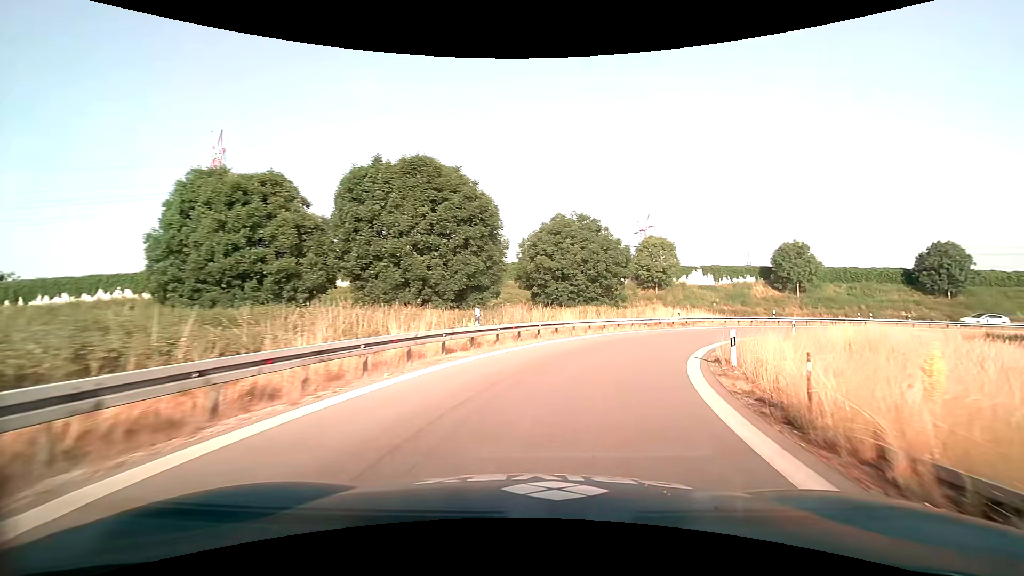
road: motorway_link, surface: asphalt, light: Day
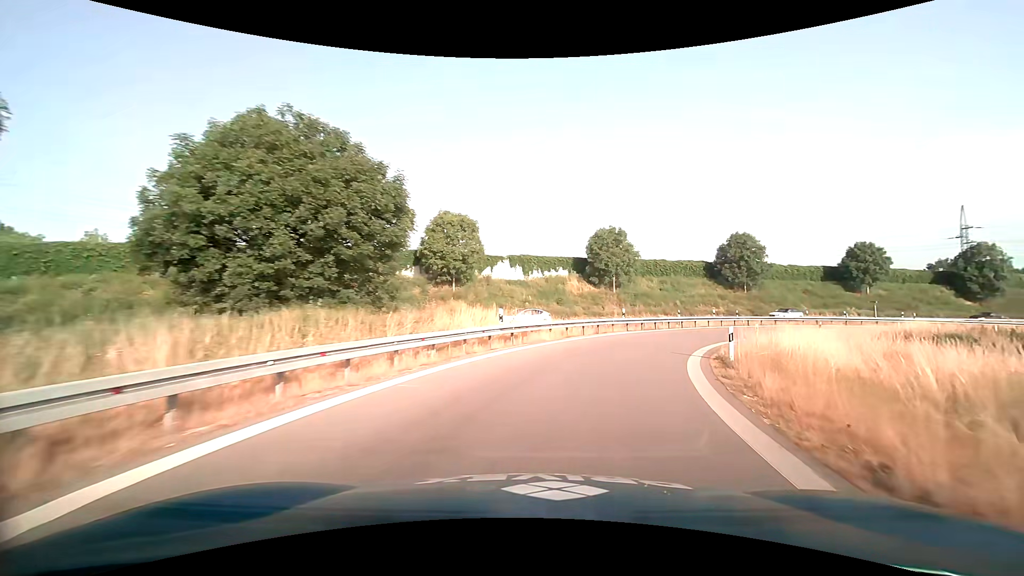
(+4.2, +20.4) m; +23°
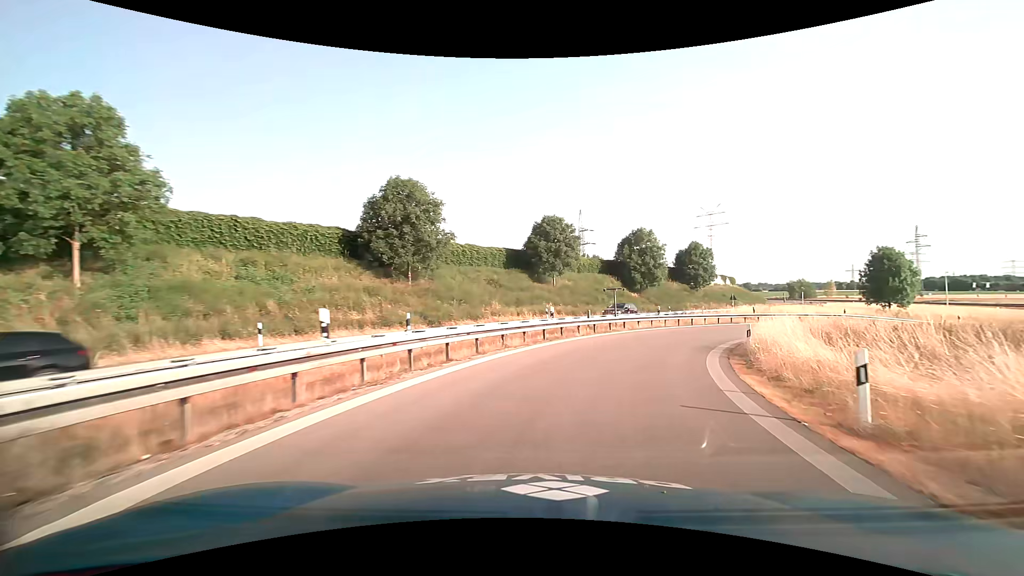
(+11.4, +33.1) m; +38°
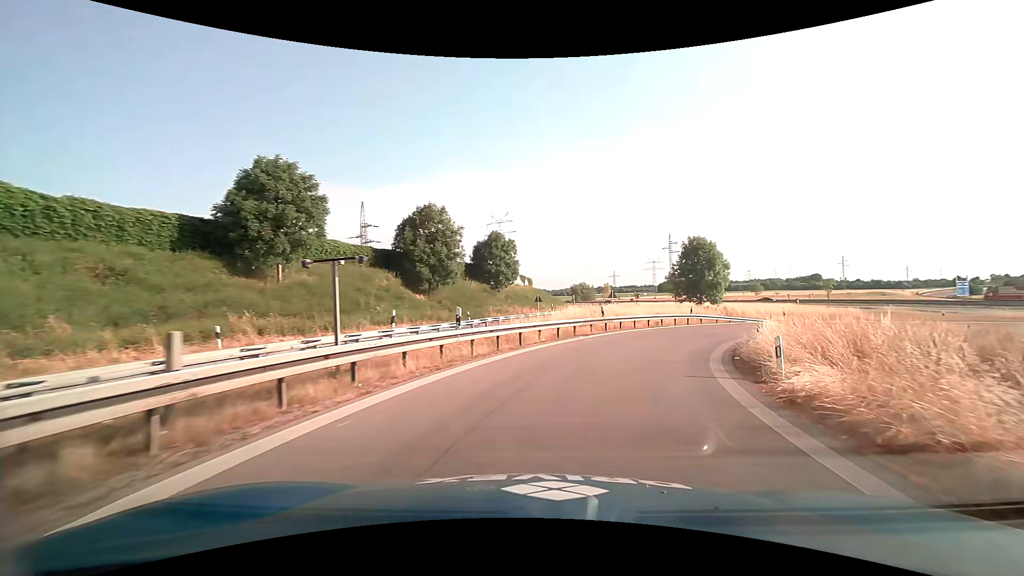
(+4.4, +20.4) m; +23°
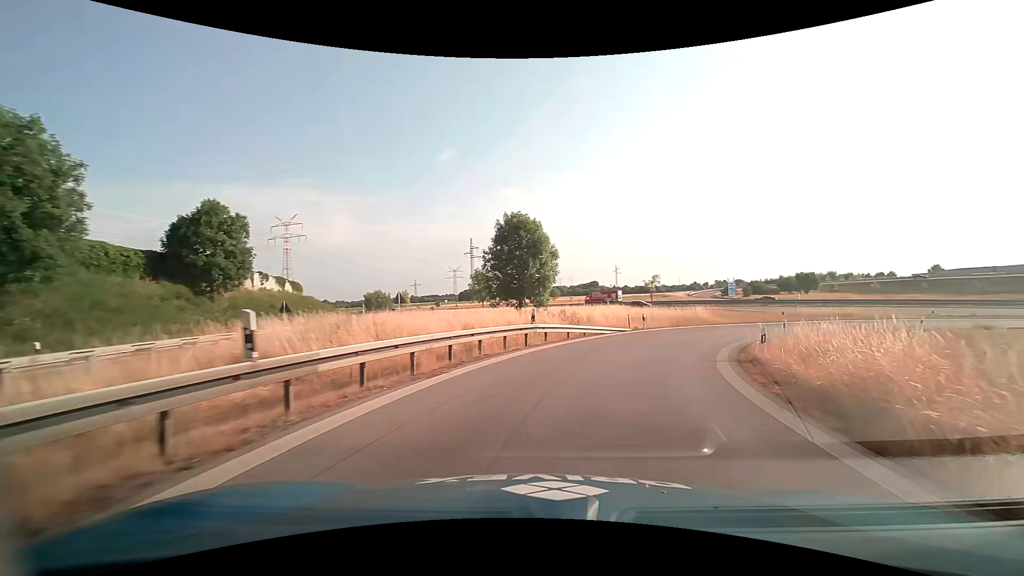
(+4.2, +20.2) m; +22°
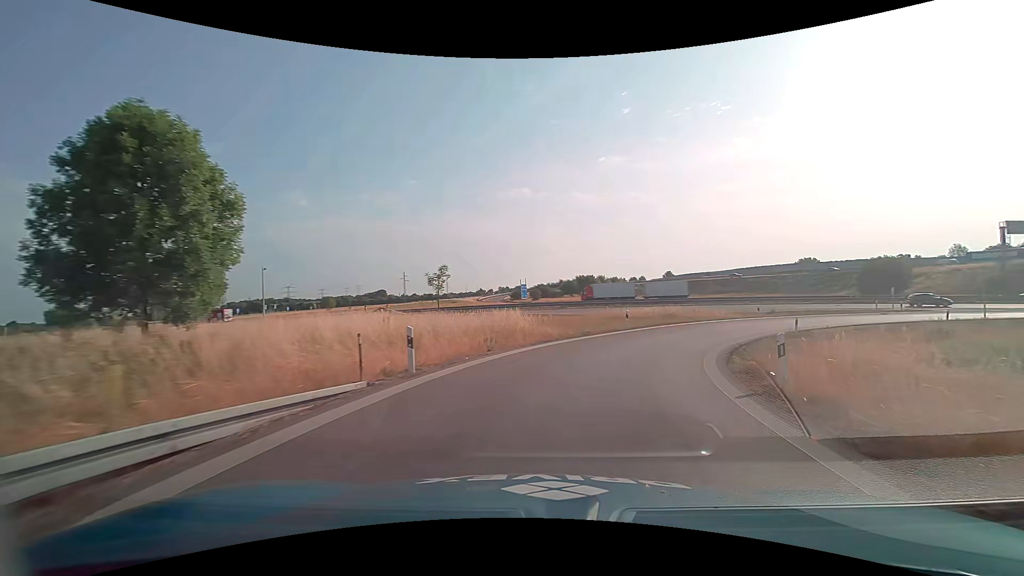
(+4.3, +20.1) m; +24°
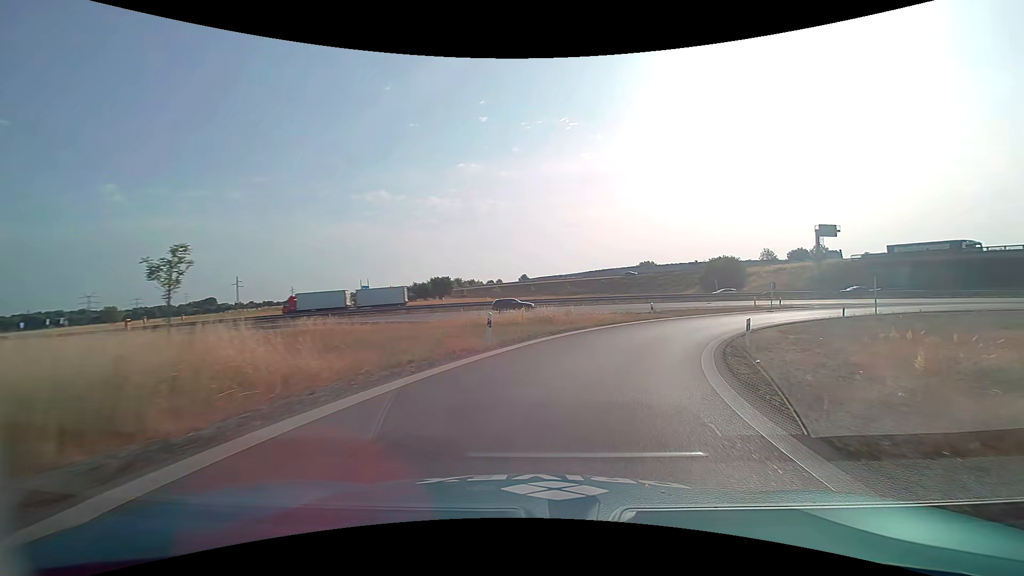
(+2.0, +13.7) m; +16°
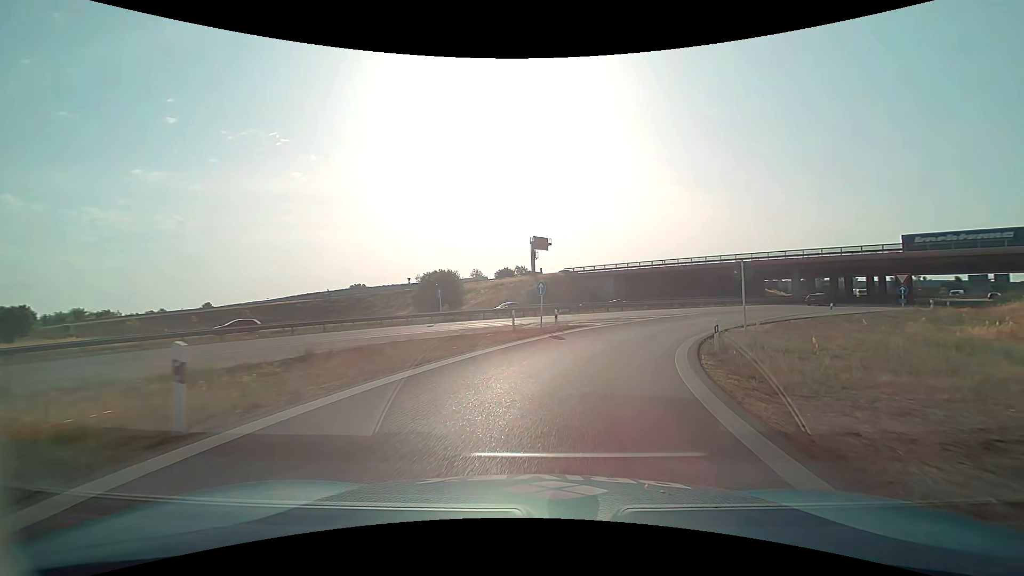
(+7.6, +26.4) m; +32°
(+1, +10) (+4, +20) (+8, +29) (+13, +37) (+20, +44) (+27, +51) (+35, +57) (+43, +64) (+51, +70) (+59, +76) m
